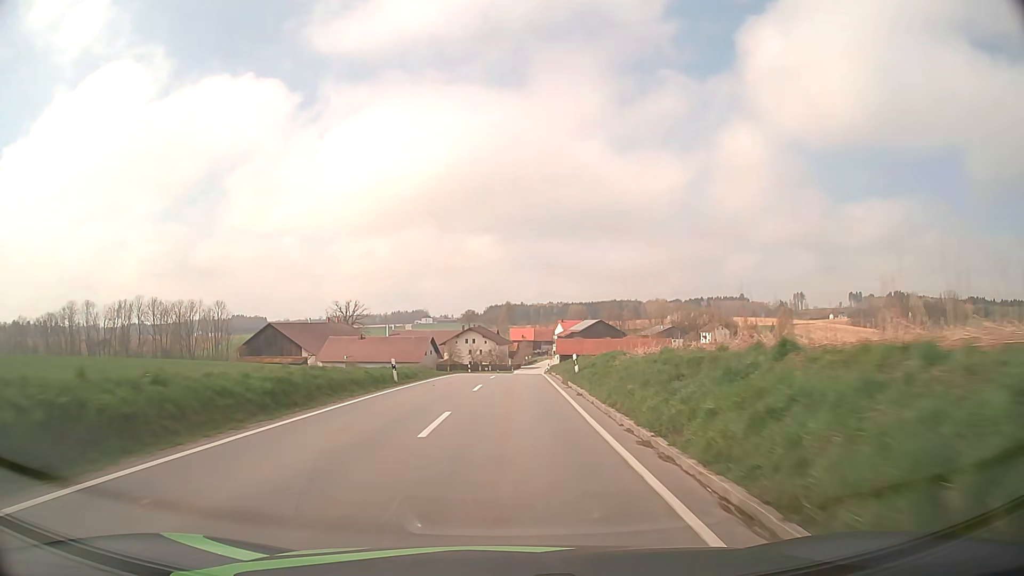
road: tertiary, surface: asphalt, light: Day
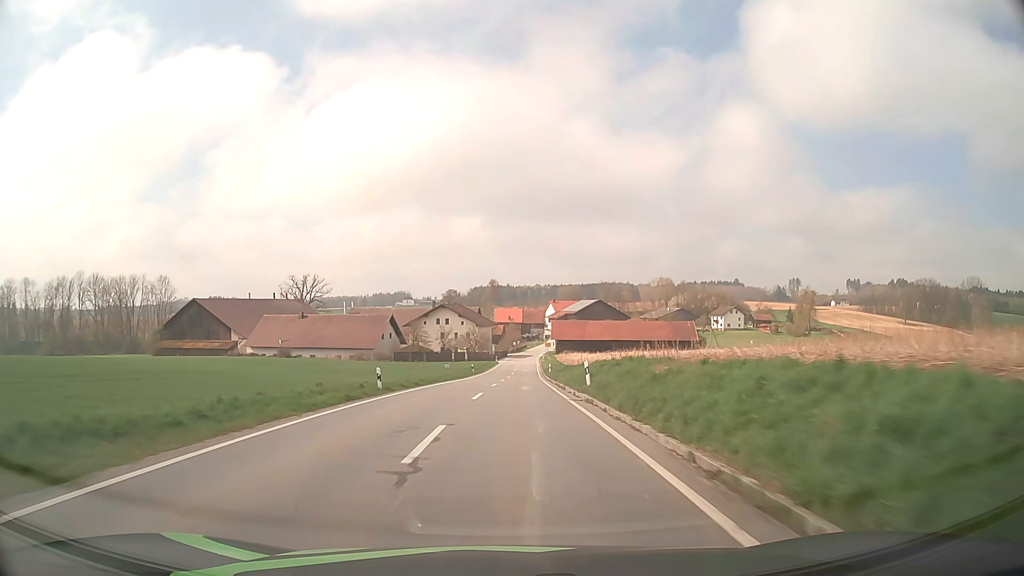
(+0.5, +38.5) m; +1°
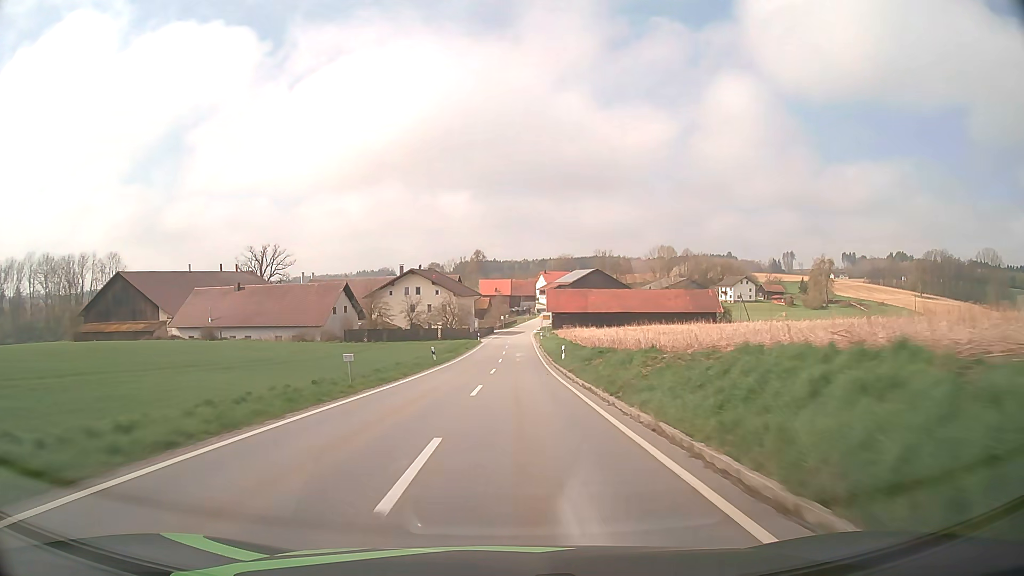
(+0.2, +26.4) m; +1°
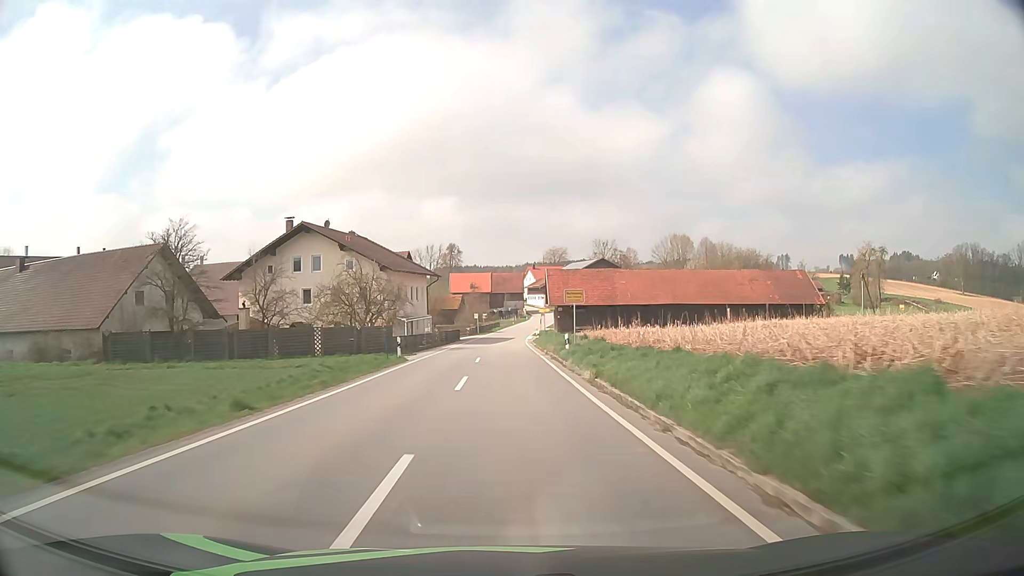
(+0.7, +49.3) m; +2°
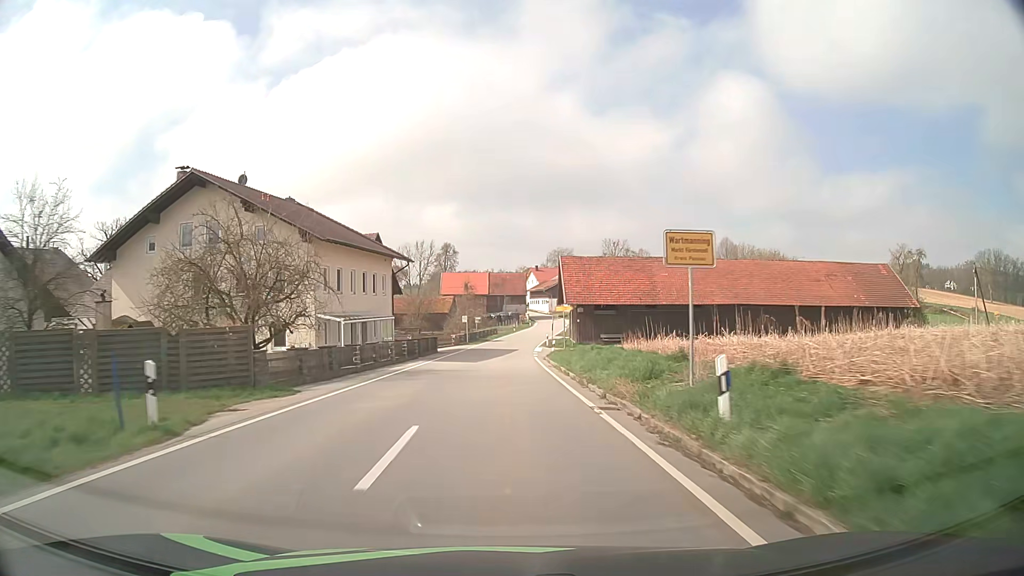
(0.0, +21.0) m; 0°
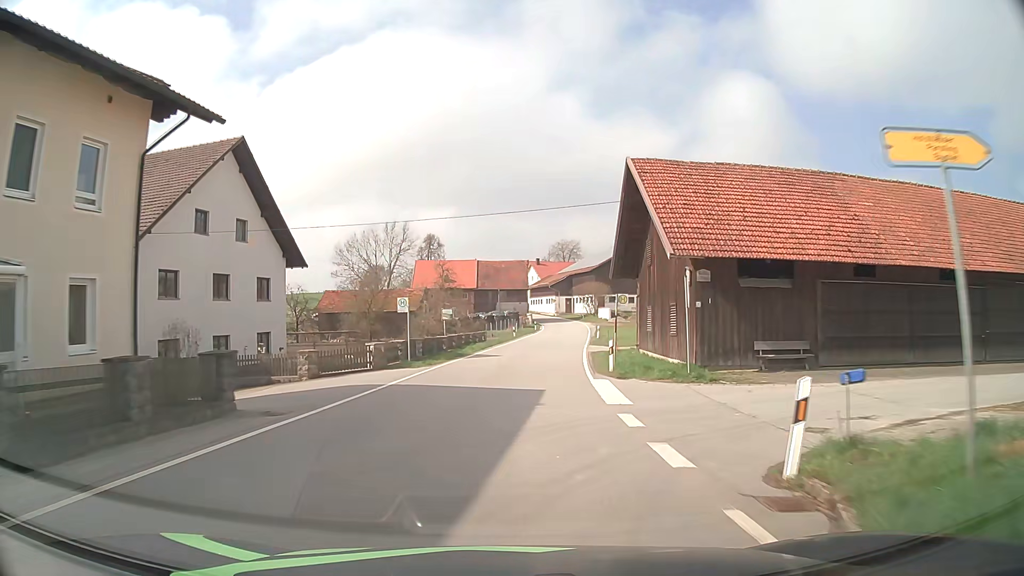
(-0.2, +34.9) m; 0°
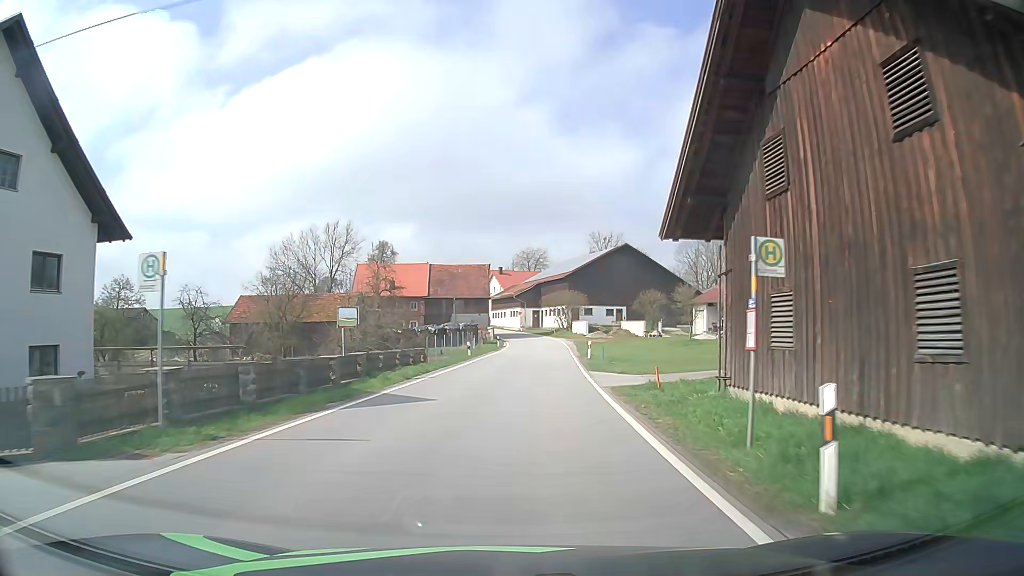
(+0.5, +16.6) m; +3°
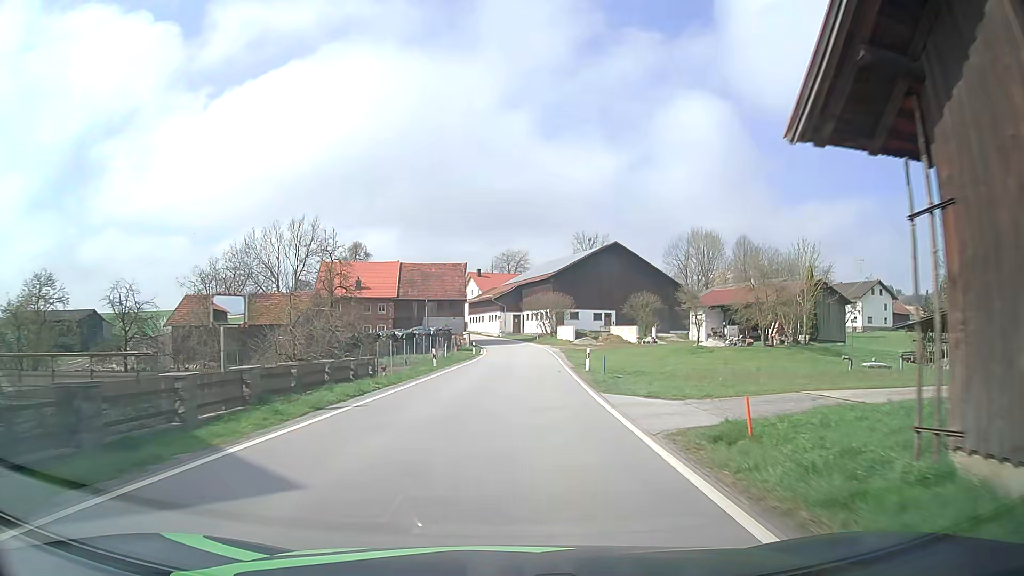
(+0.1, +8.4) m; +2°
(0, +10) (+1, +20) (+1, +30) (+2, +40) (+2, +50) (+2, +60) (+2, +70) (0, +80) (-2, +90) (-5, +99) m
